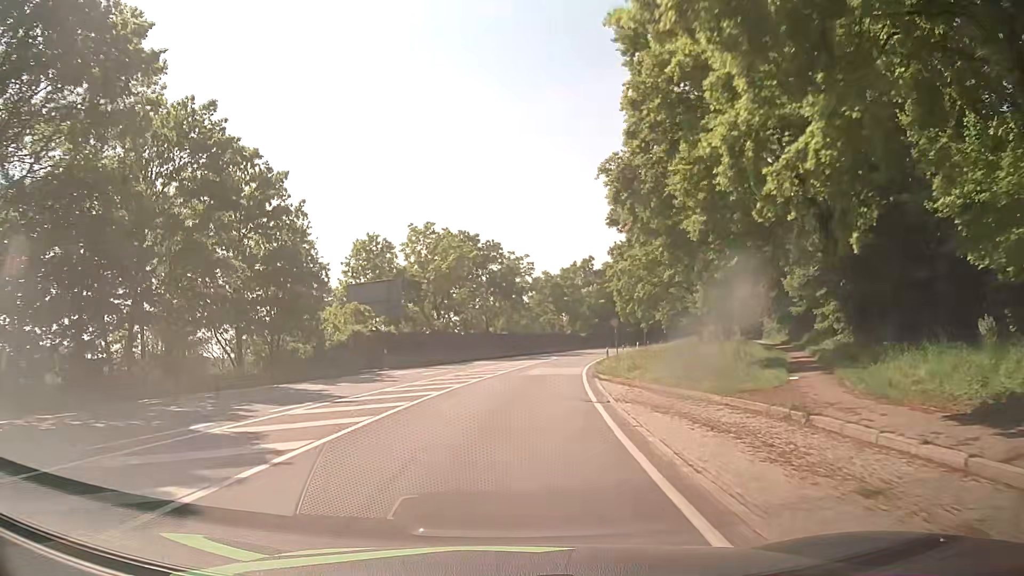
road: primary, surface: asphalt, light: Day
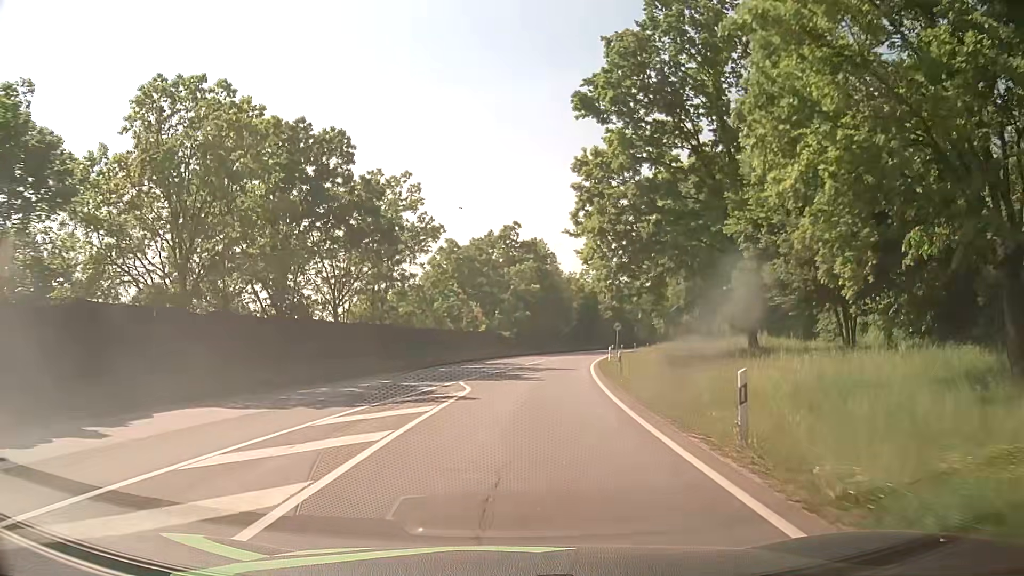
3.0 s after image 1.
(+2.0, +38.5) m; +8°
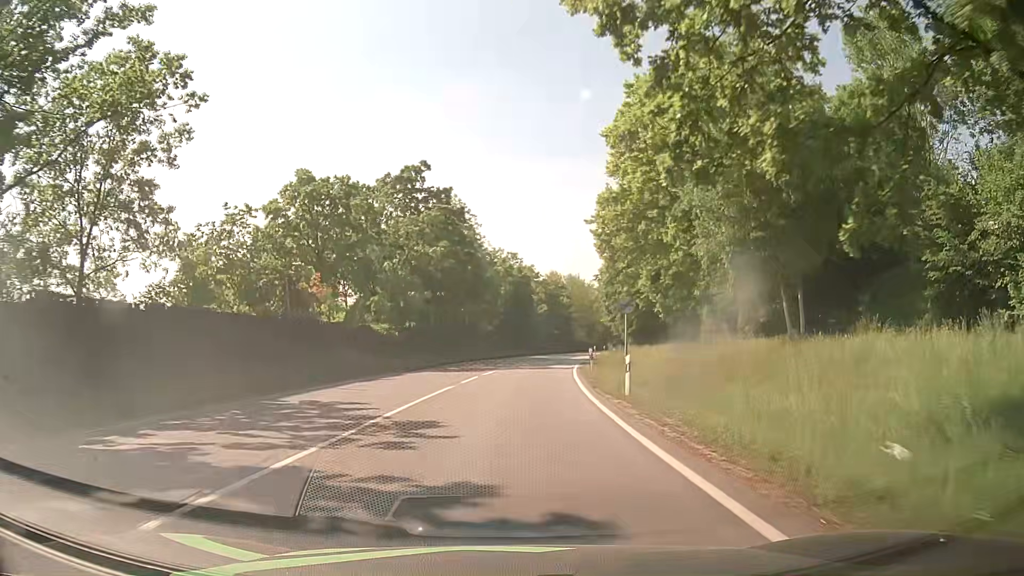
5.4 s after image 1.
(+1.8, +30.9) m; +7°
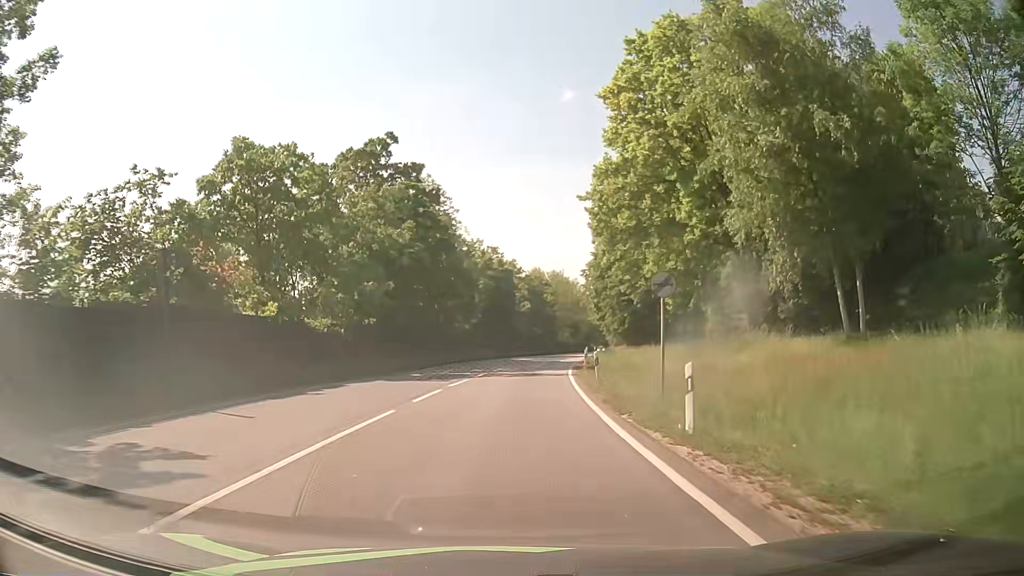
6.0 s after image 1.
(+0.1, +7.7) m; +2°
